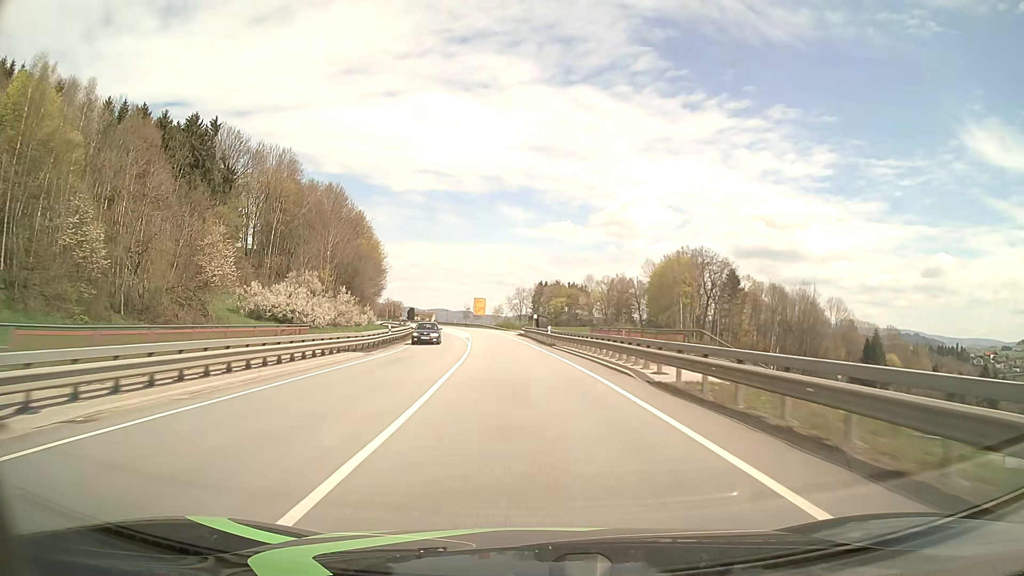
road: primary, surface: asphalt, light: Day
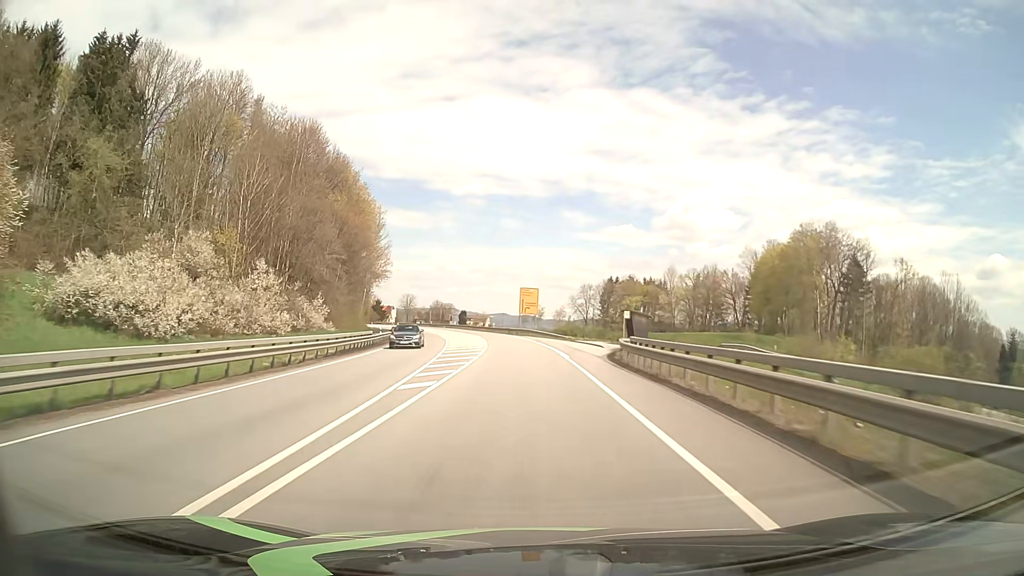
(-2.3, +47.4) m; -5°
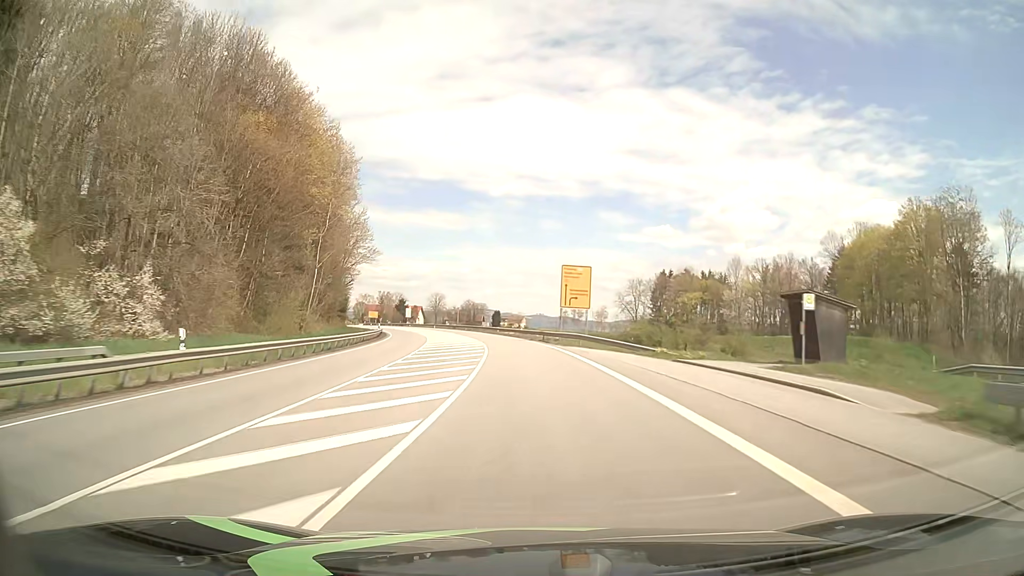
(-0.8, +31.7) m; -3°
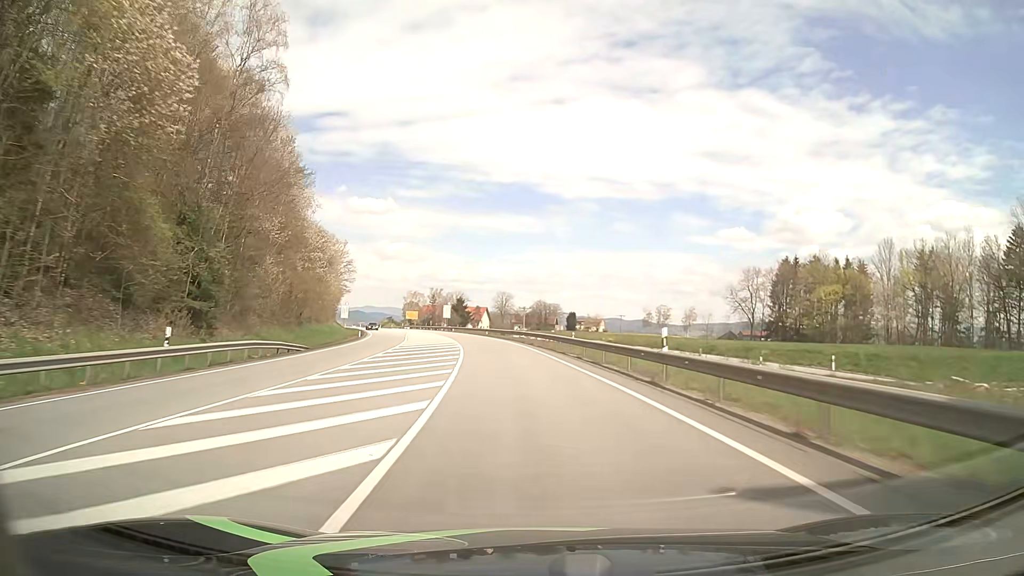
(-2.3, +47.4) m; -6°
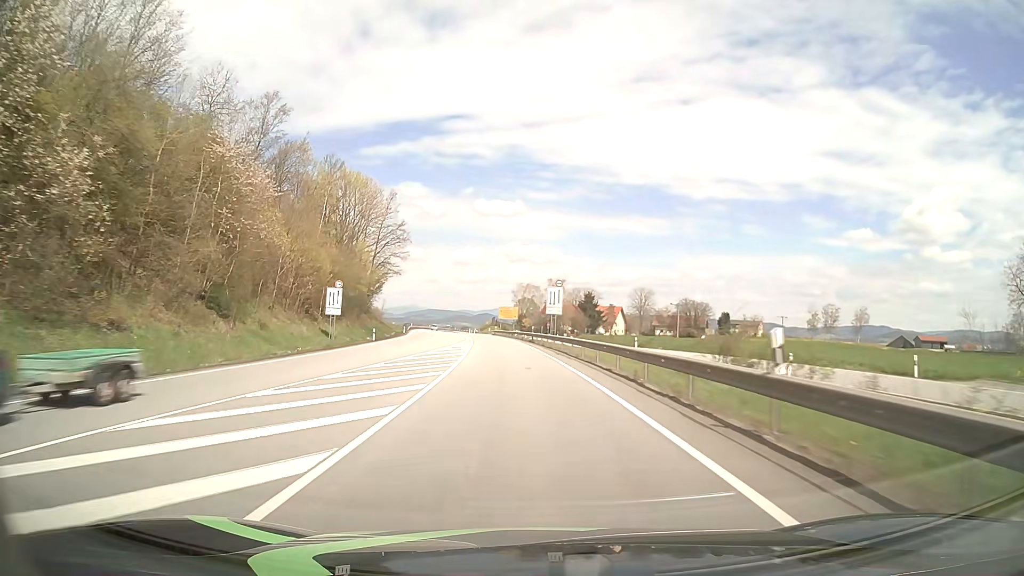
(-6.2, +62.9) m; -11°
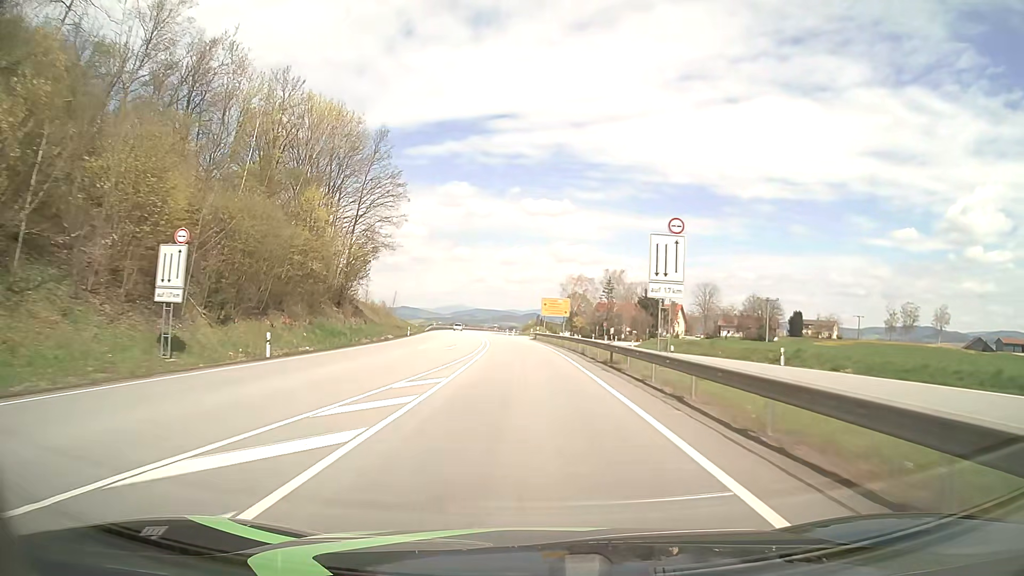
(-1.1, +31.7) m; -4°
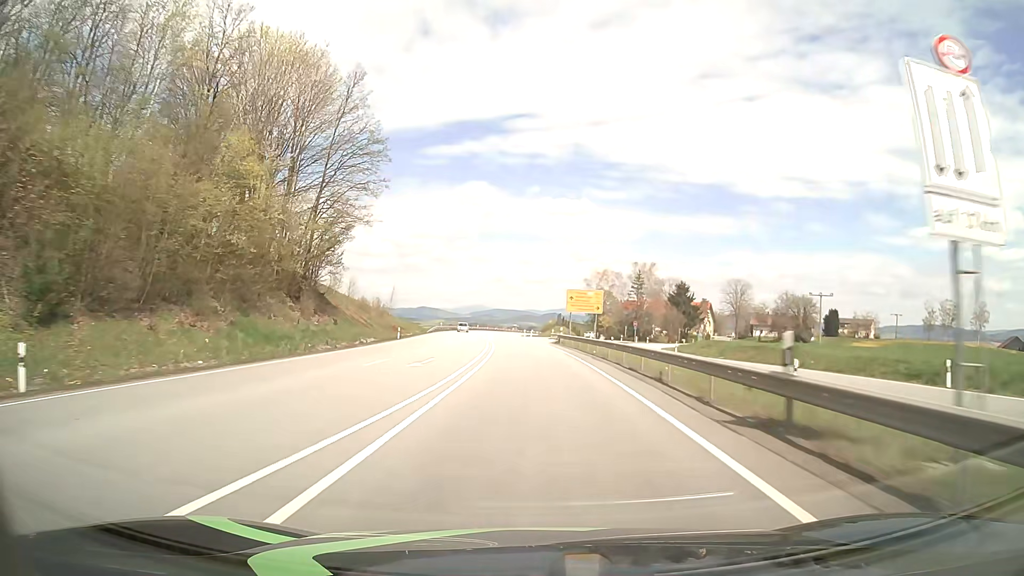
(-0.2, +15.9) m; -1°
